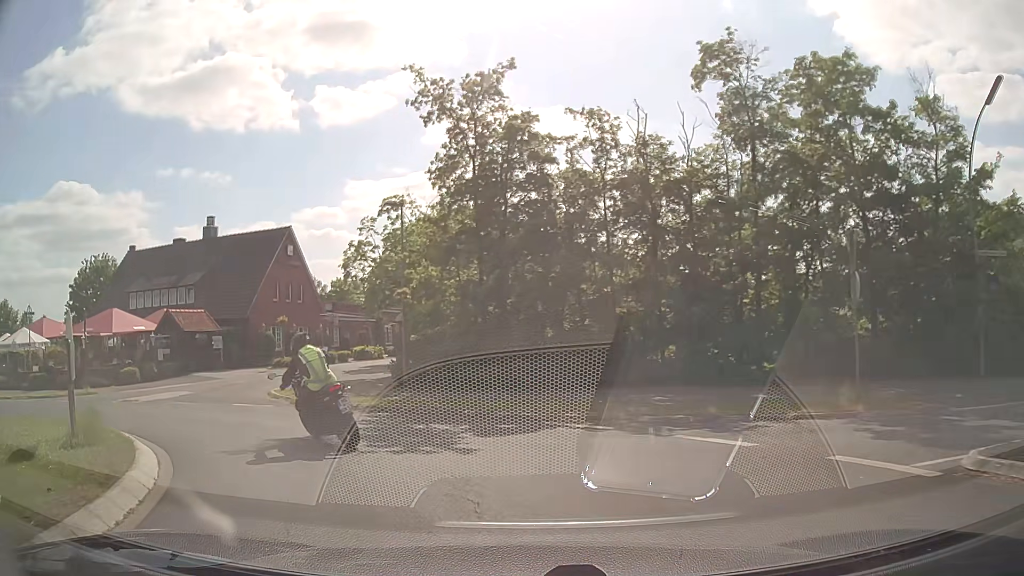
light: Day
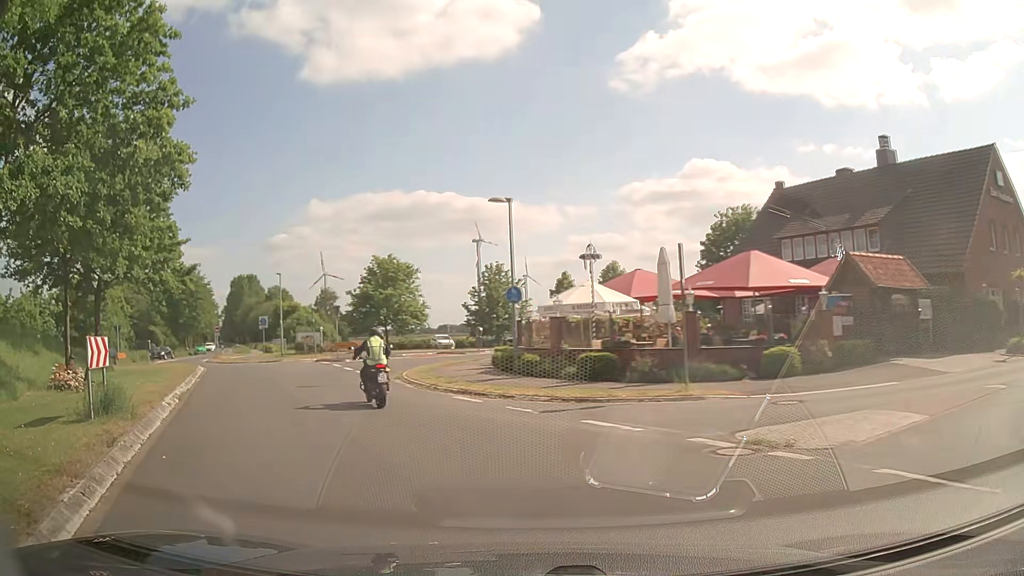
(-7.0, +13.6) m; -56°
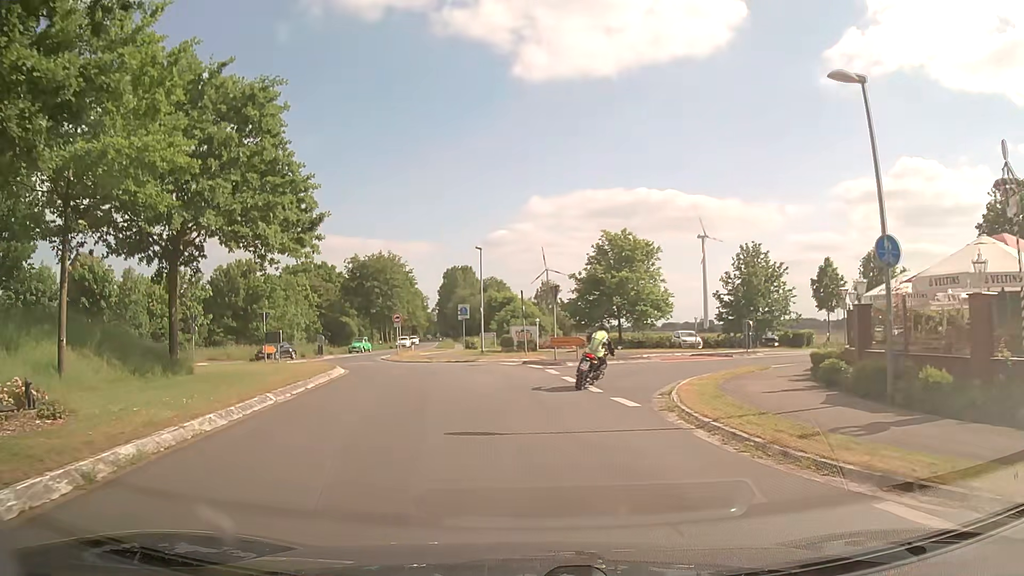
(-2.5, +11.5) m; -18°
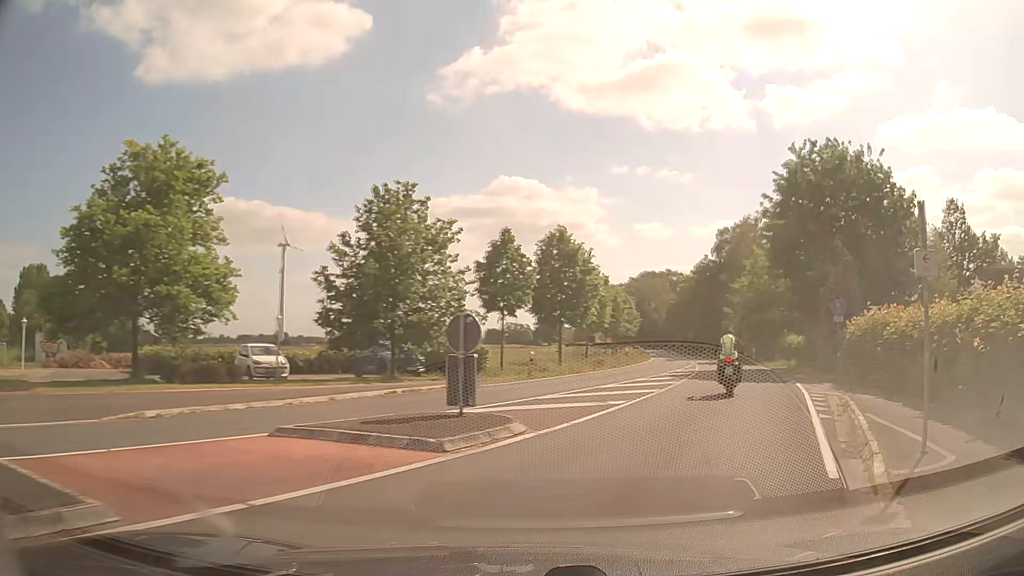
(+4.1, +22.9) m; +35°
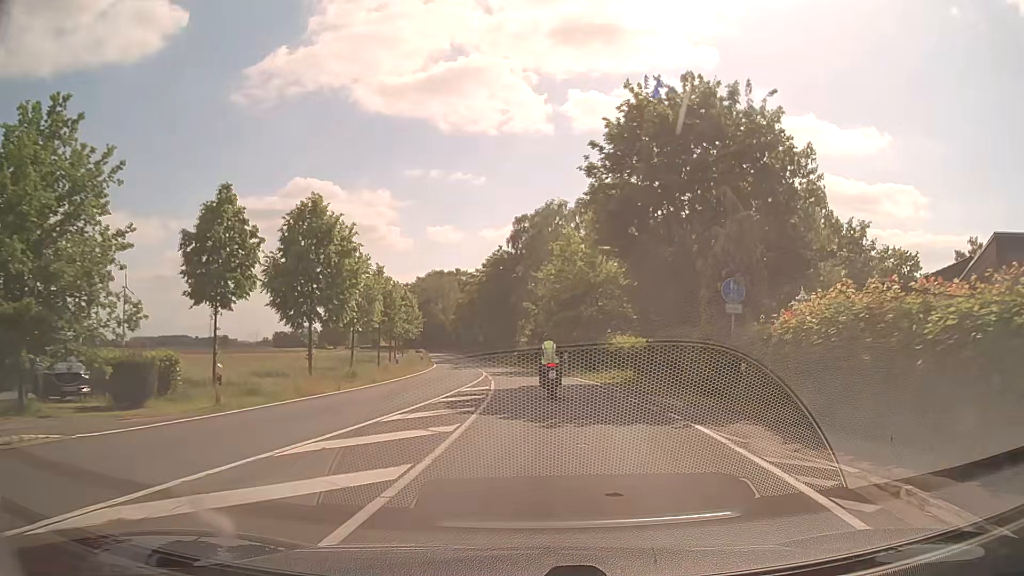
(+2.1, +10.7) m; +19°
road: secondary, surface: asphalt
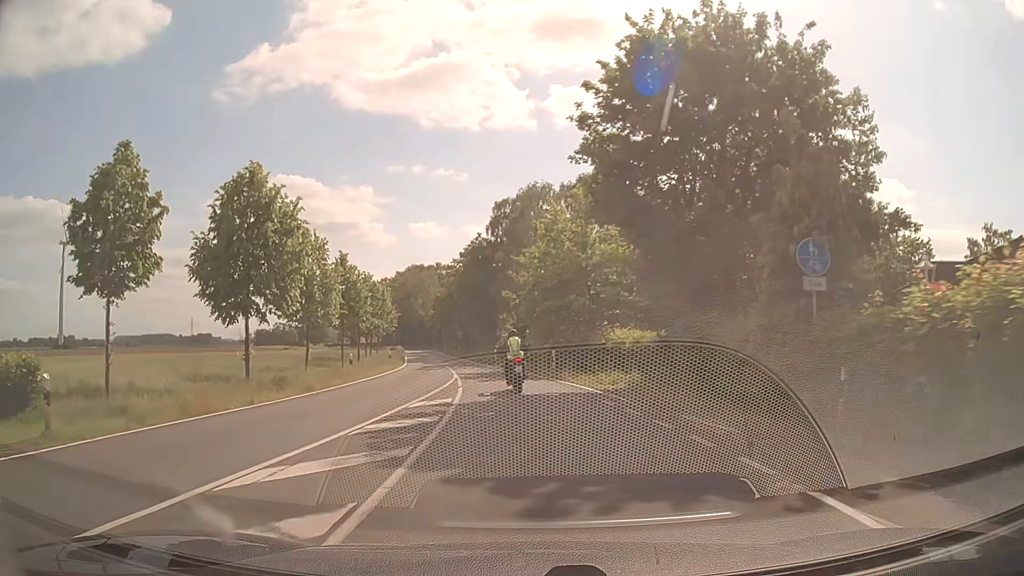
(+0.1, +6.0) m; 0°
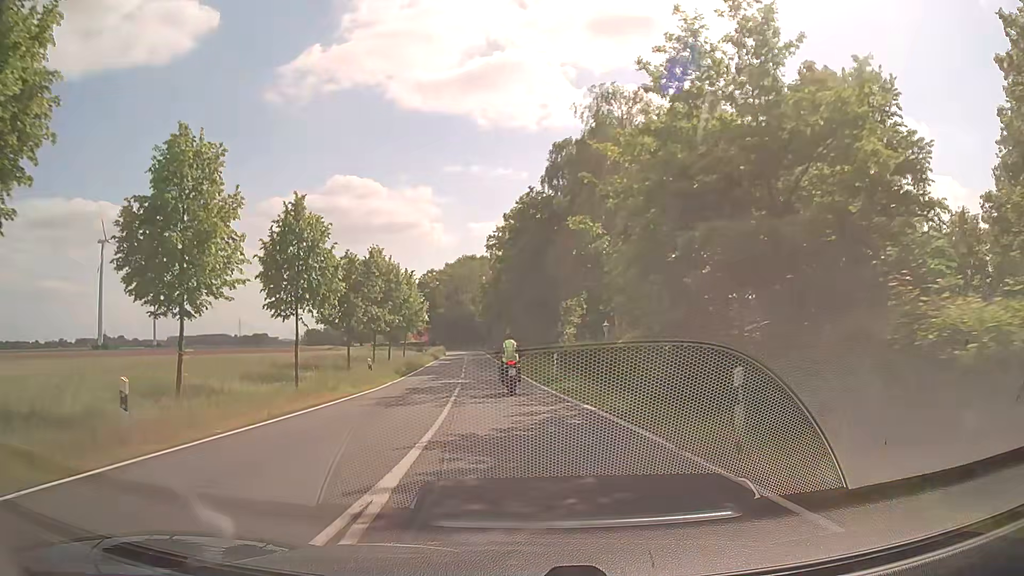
(-0.6, +20.5) m; -4°
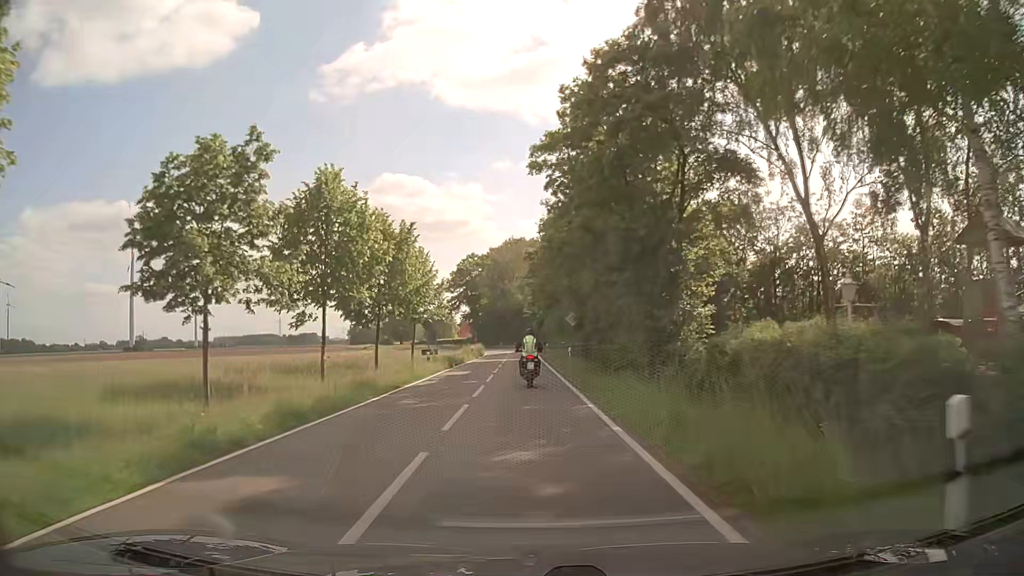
(-1.1, +23.5) m; -4°
(0, +10) (0, +20) (0, +30) (-1, +40) (-1, +50) (-1, +60) (-1, +70) (-1, +80) (-2, +90) (-3, +100) m
